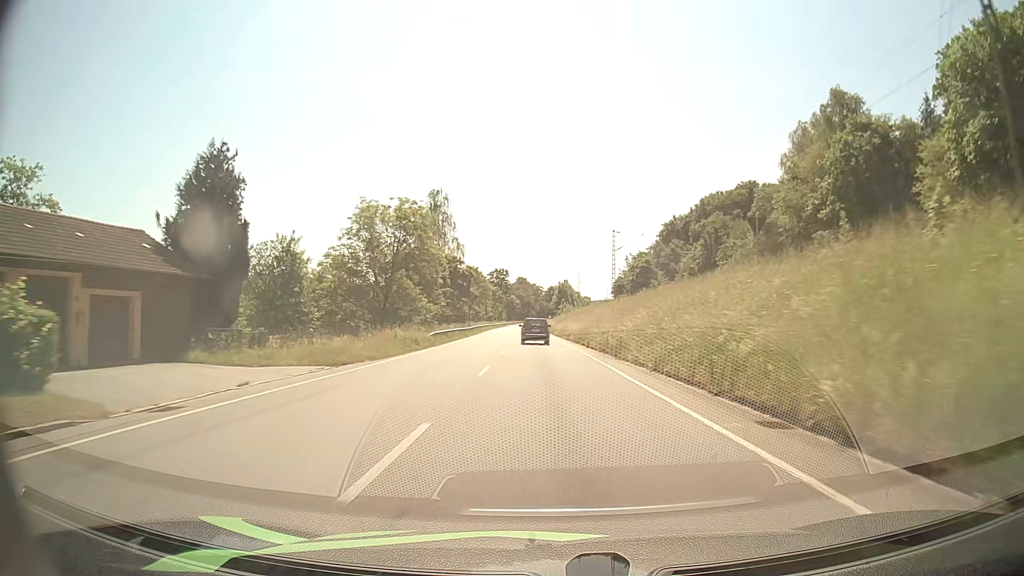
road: primary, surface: asphalt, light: Day
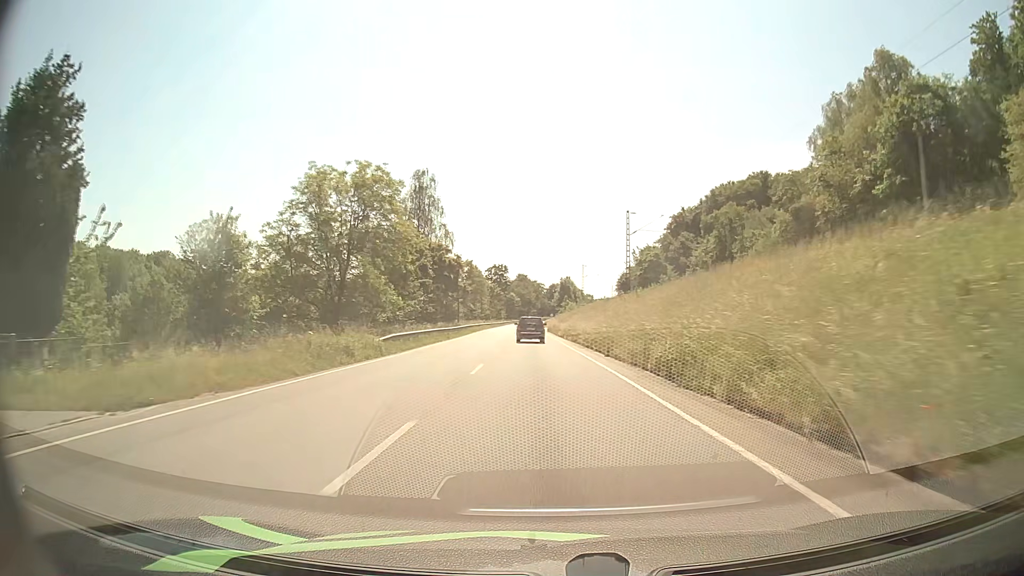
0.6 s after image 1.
(0.0, +12.1) m; 0°
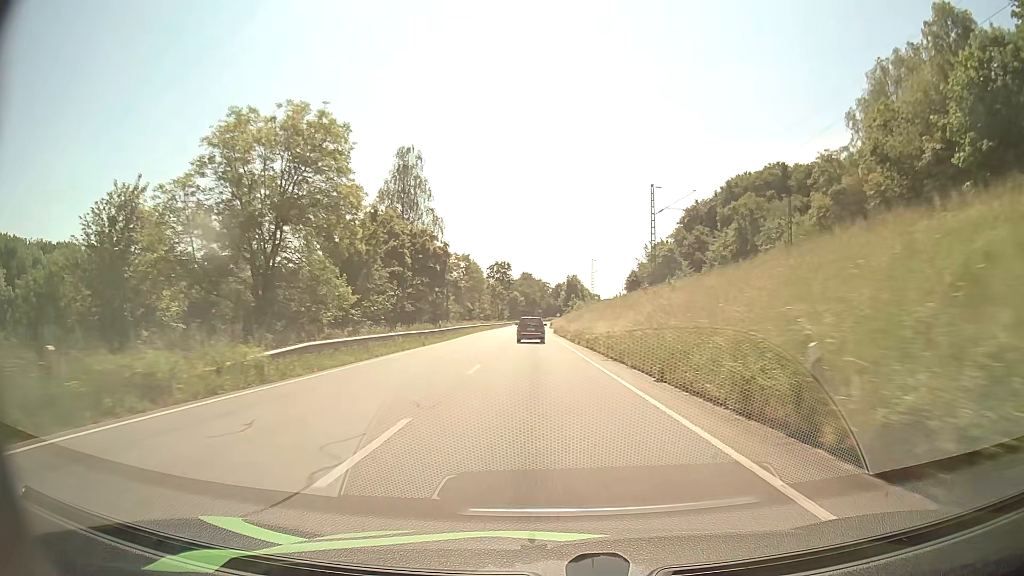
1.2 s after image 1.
(0.0, +12.1) m; 0°
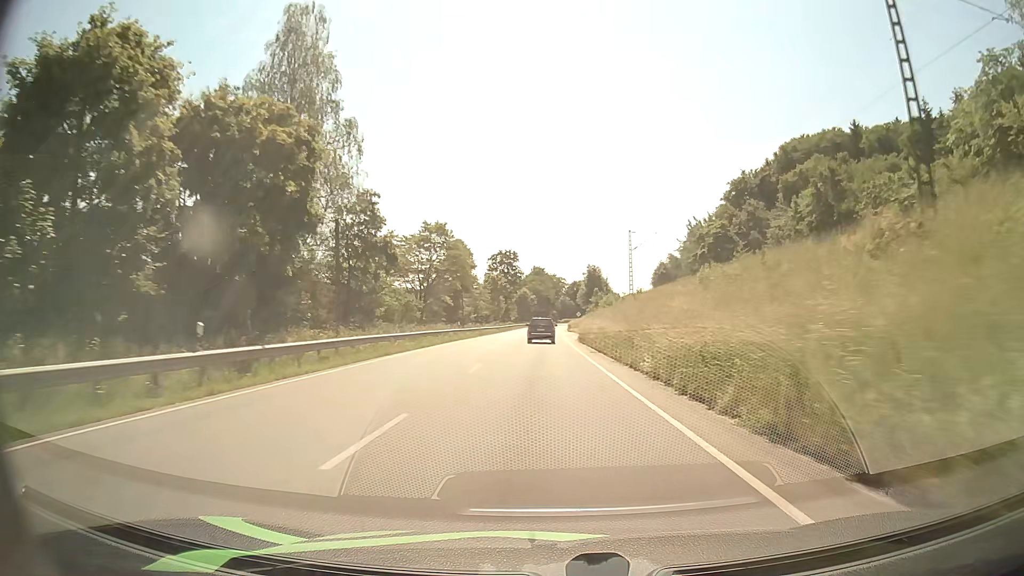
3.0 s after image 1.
(-0.5, +36.1) m; -1°
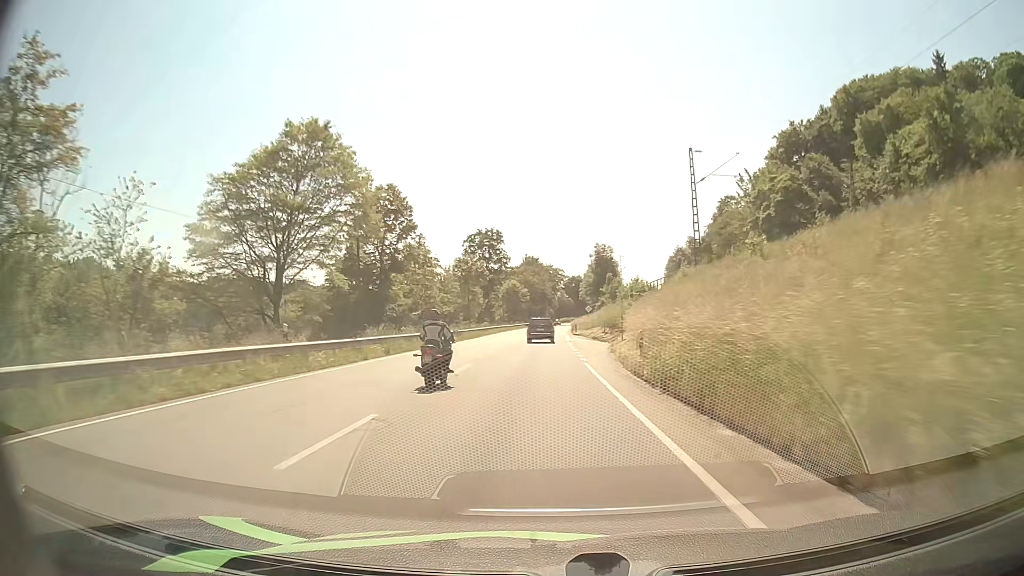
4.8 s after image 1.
(+0.1, +36.9) m; 0°
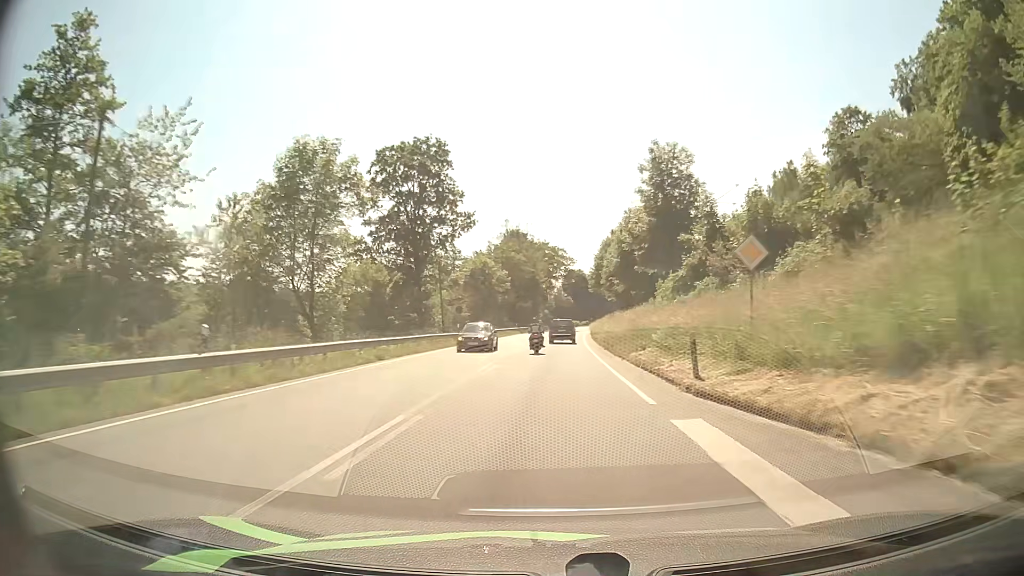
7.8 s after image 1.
(+0.1, +61.5) m; +1°
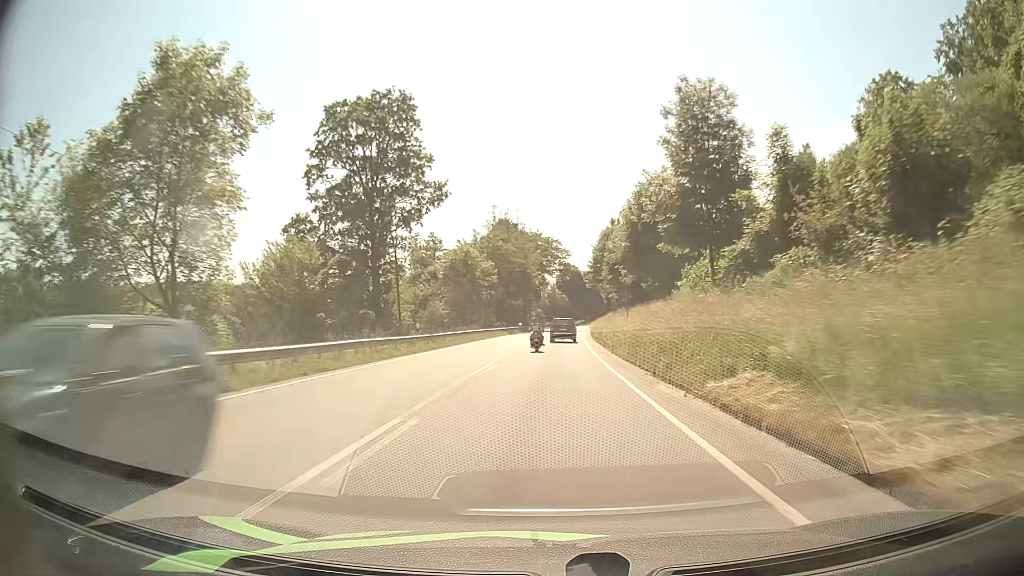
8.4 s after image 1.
(0.0, +12.5) m; 0°
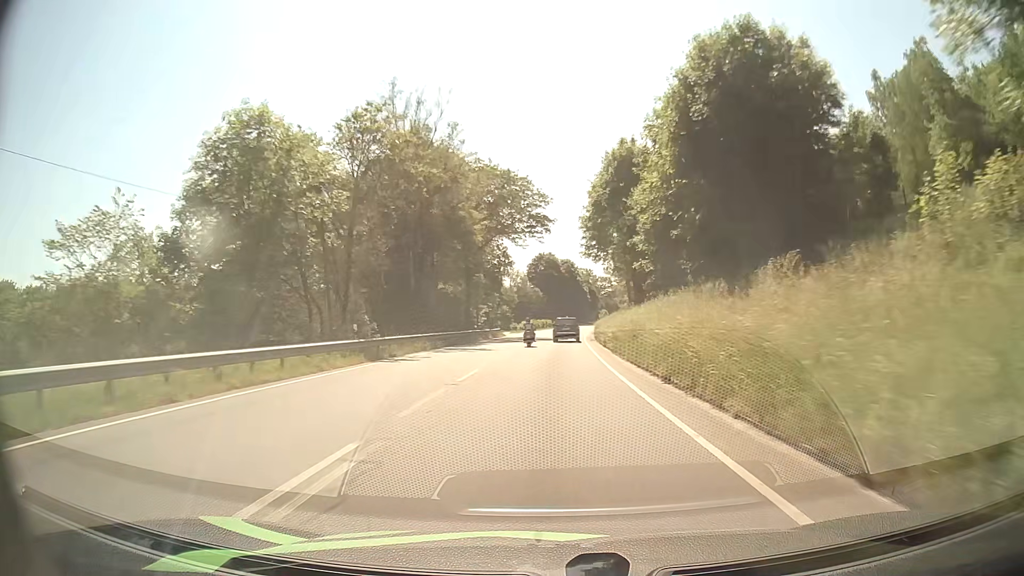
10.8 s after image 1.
(+1.2, +50.9) m; +3°
(0, +10) (0, +20) (0, +30) (+1, +40) (+1, +50) (+1, +60) (+2, +70) (+2, +80) (+3, +90) (+4, +100) m
